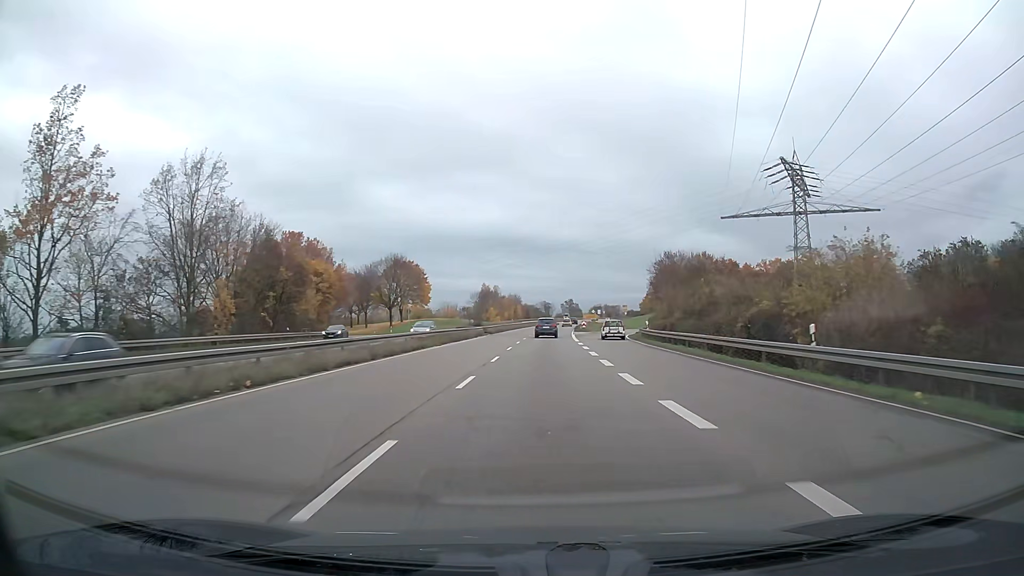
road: trunk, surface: asphalt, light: Day
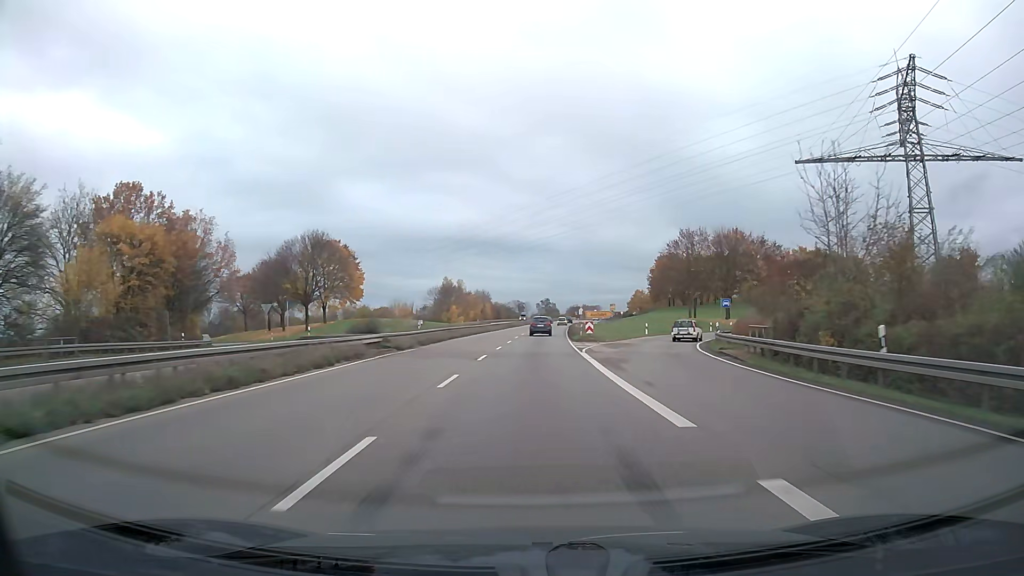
(+0.7, +36.4) m; +2°
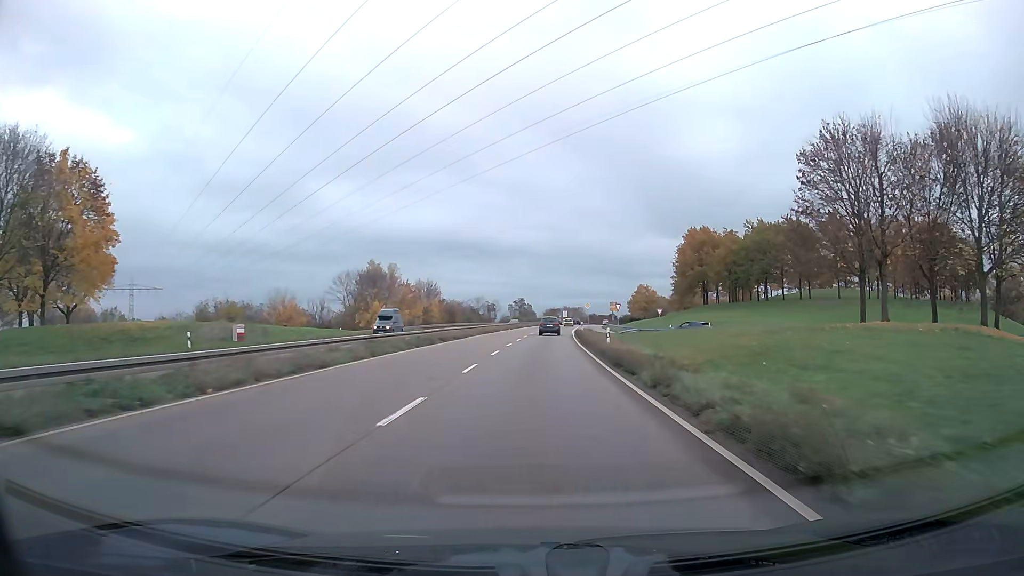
(+1.2, +60.0) m; +2°
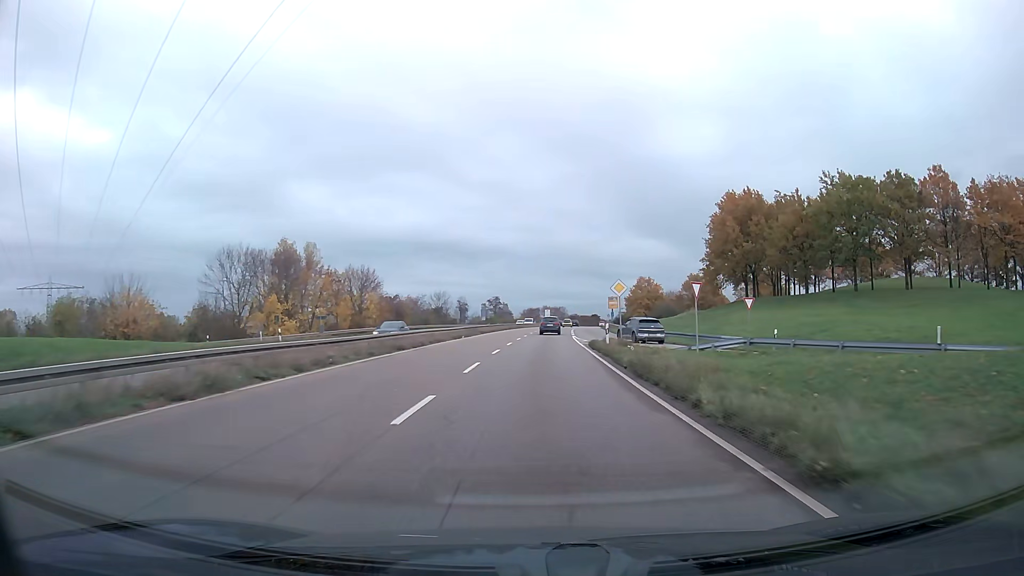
(+0.6, +35.7) m; +2°
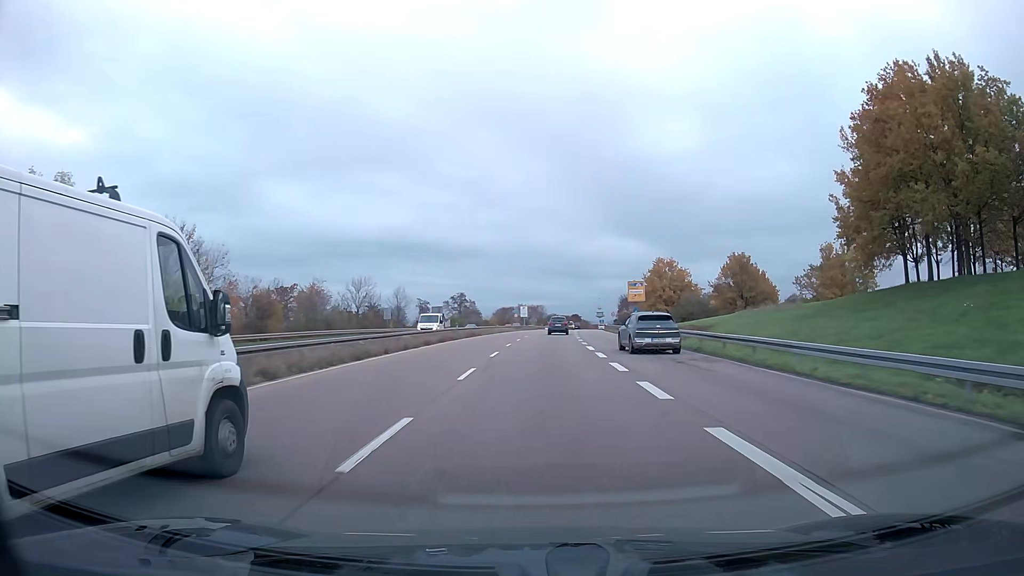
(+0.8, +47.7) m; +2°
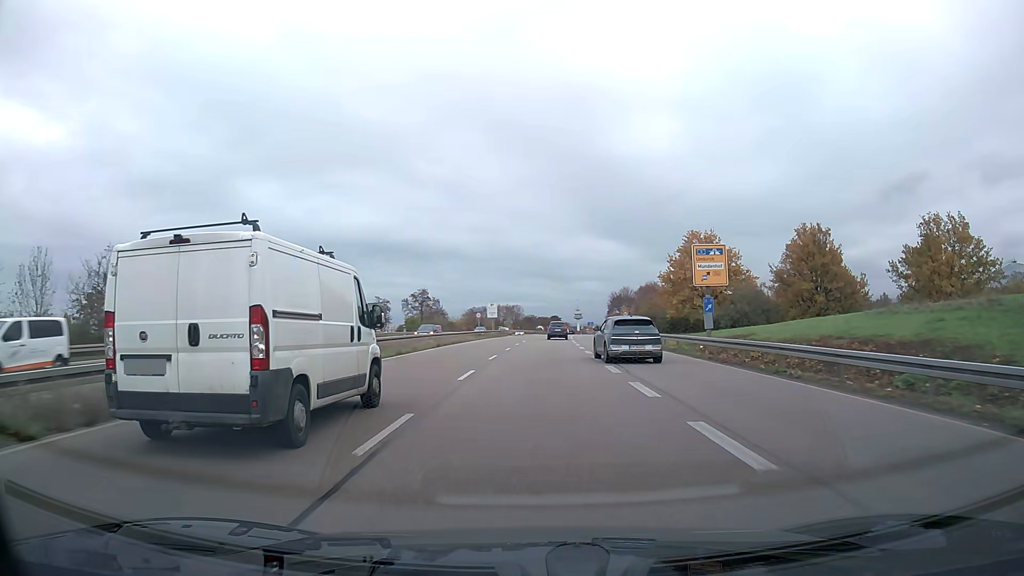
(+0.6, +35.2) m; +2°
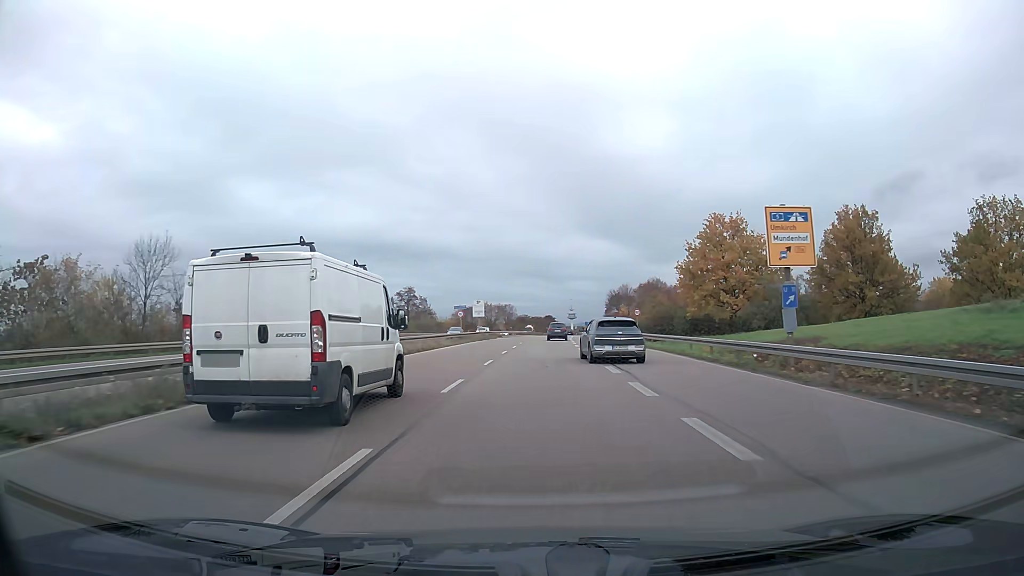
(+0.1, +11.6) m; +1°
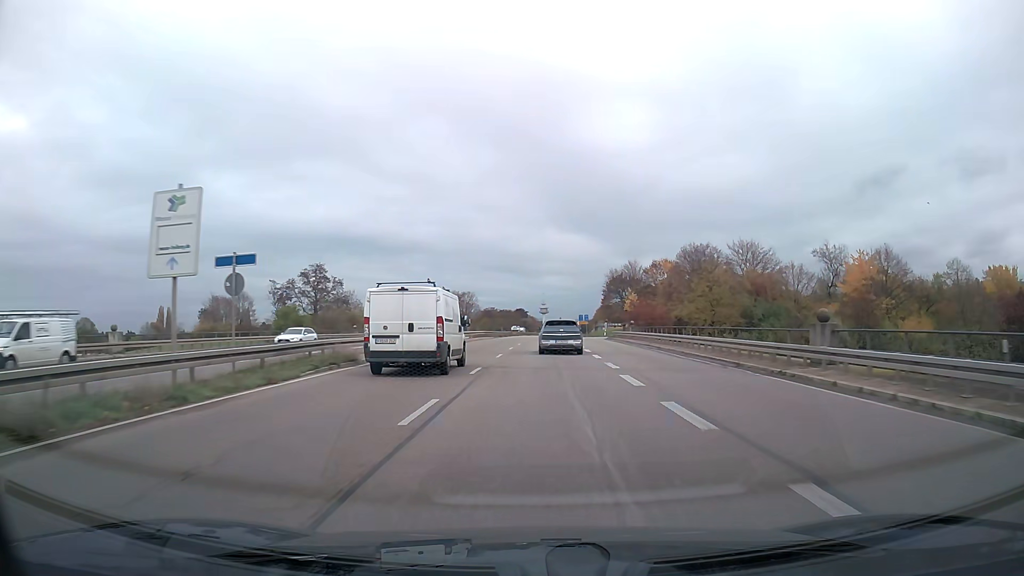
(+1.2, +58.1) m; +2°
